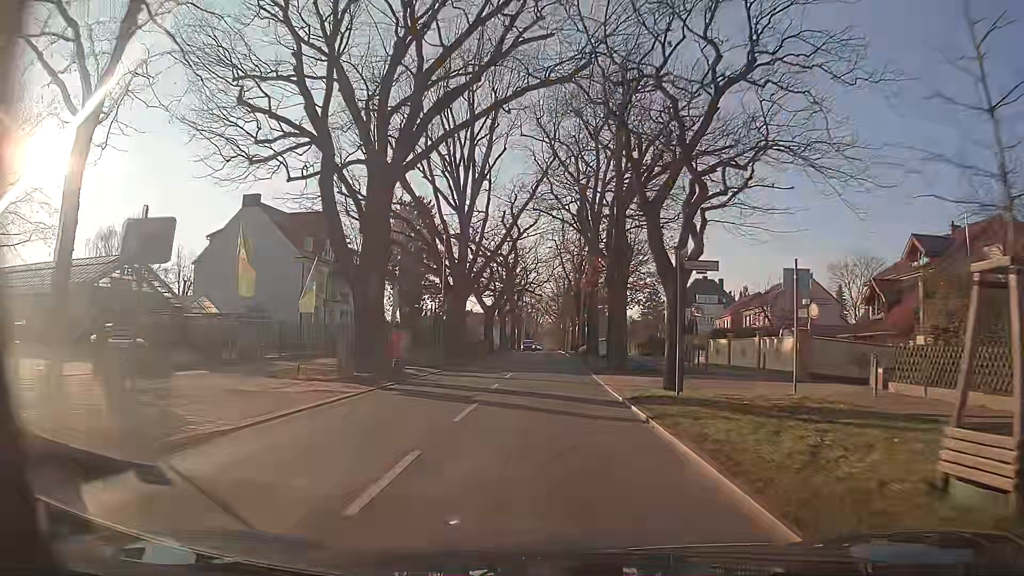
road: secondary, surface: asphalt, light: Day
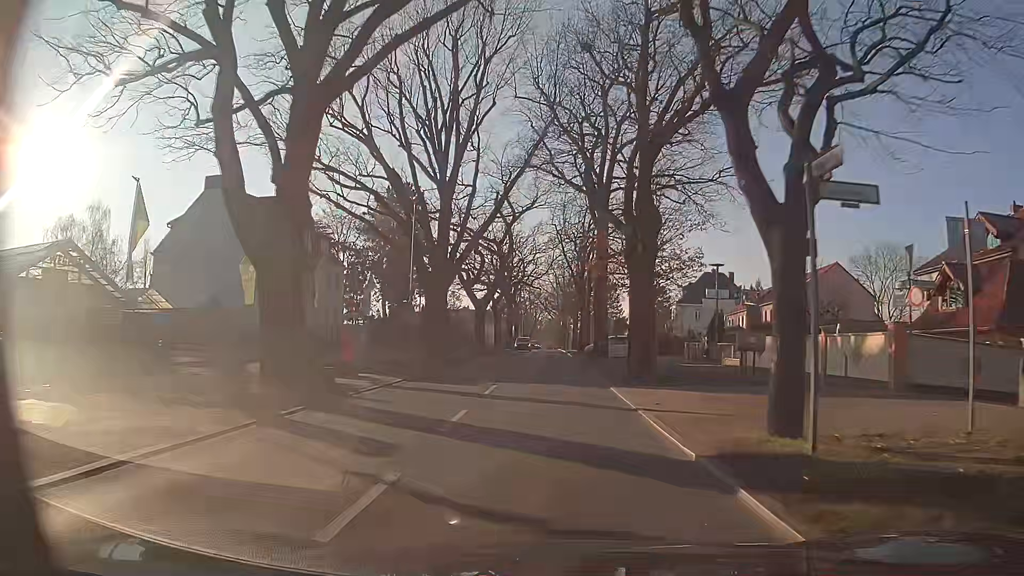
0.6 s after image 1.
(0.0, +7.6) m; 0°
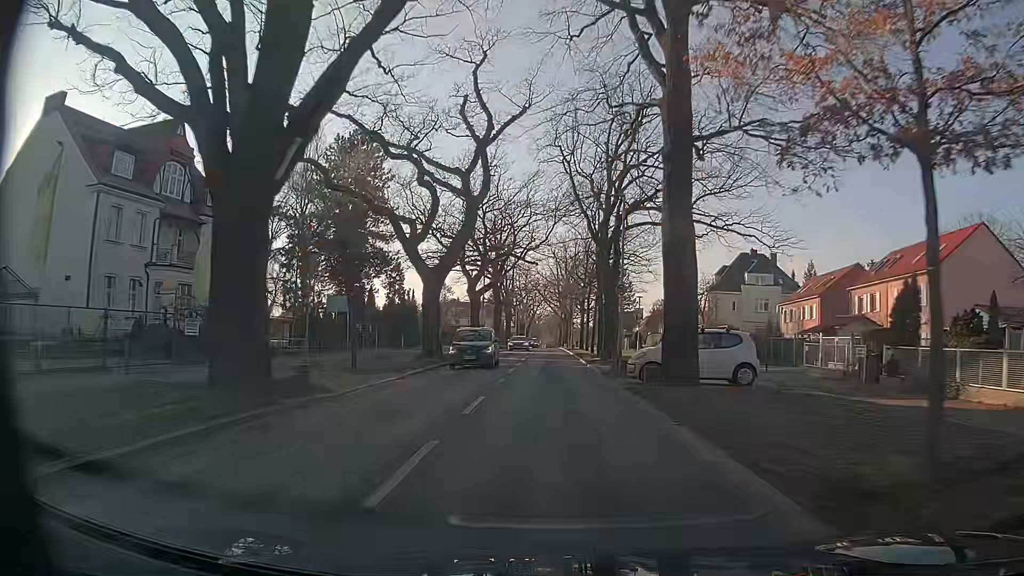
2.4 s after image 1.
(-0.2, +22.5) m; 0°
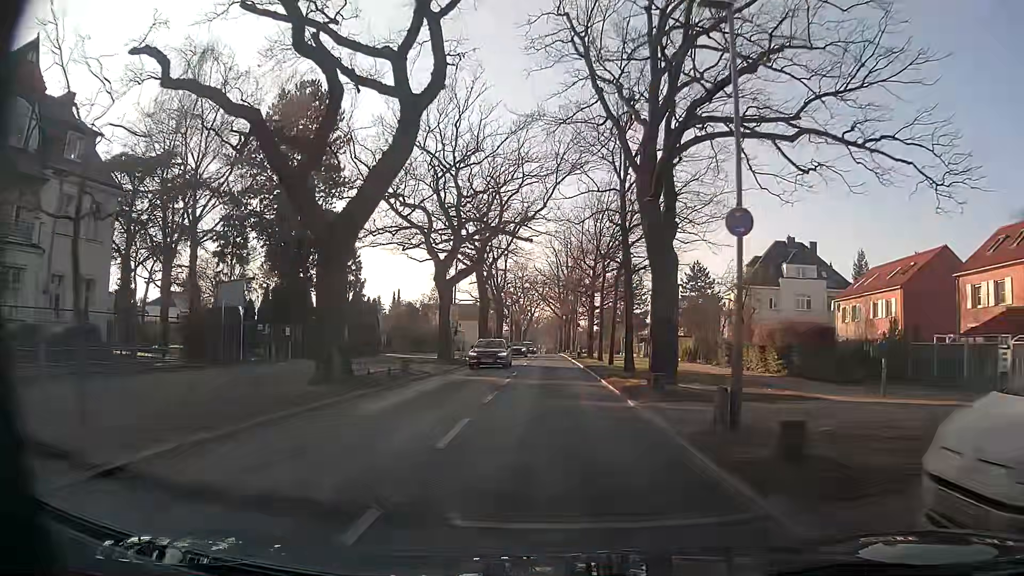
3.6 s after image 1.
(-0.1, +15.1) m; -1°
(0, +10) (0, +20) (+1, +30) (+1, +40) (+1, +50) (+1, +60) (+1, +70) (+1, +80) (+2, +90) (+2, +100) m
